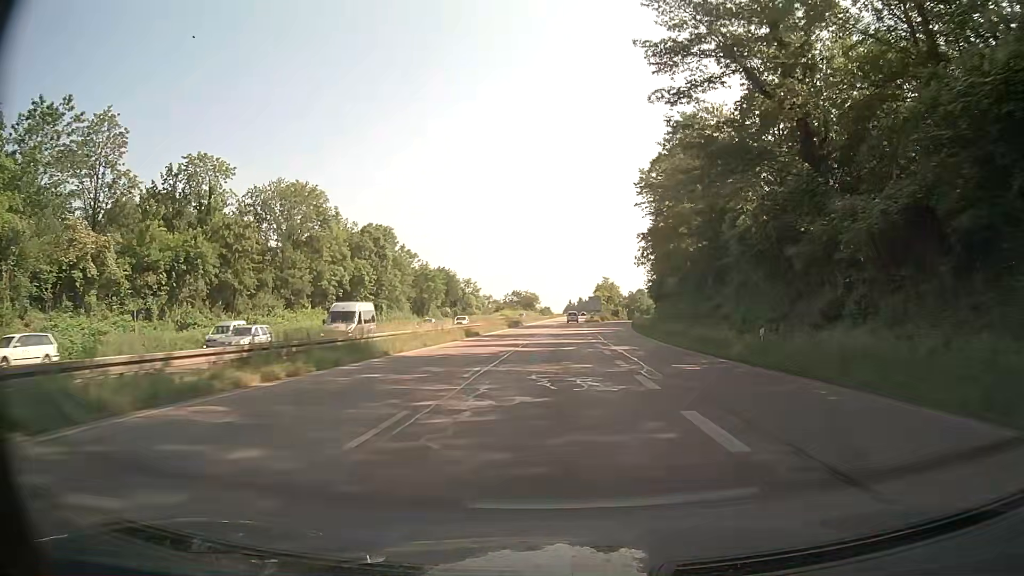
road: trunk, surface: asphalt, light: Day
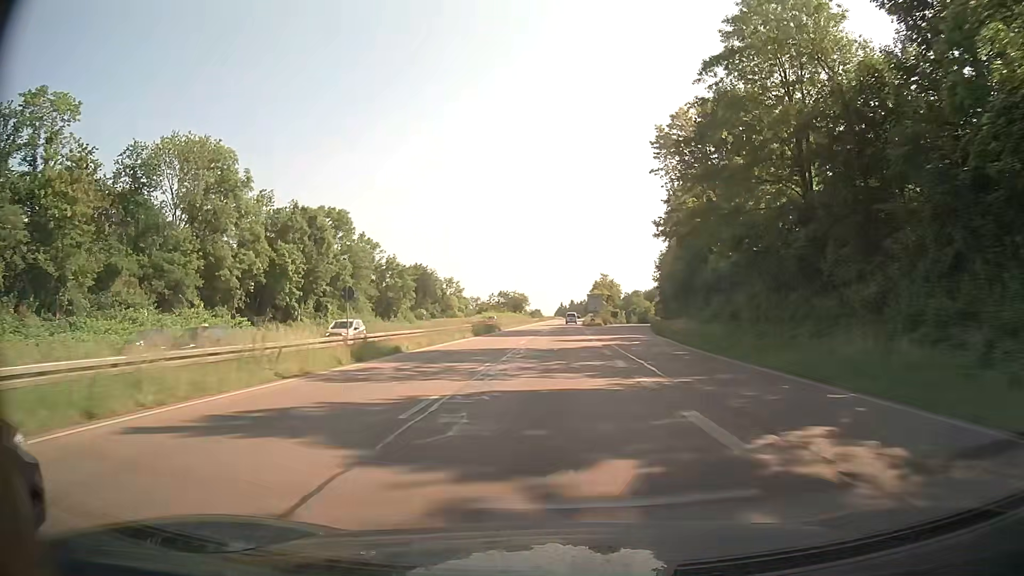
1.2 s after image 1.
(+0.2, +24.6) m; 0°
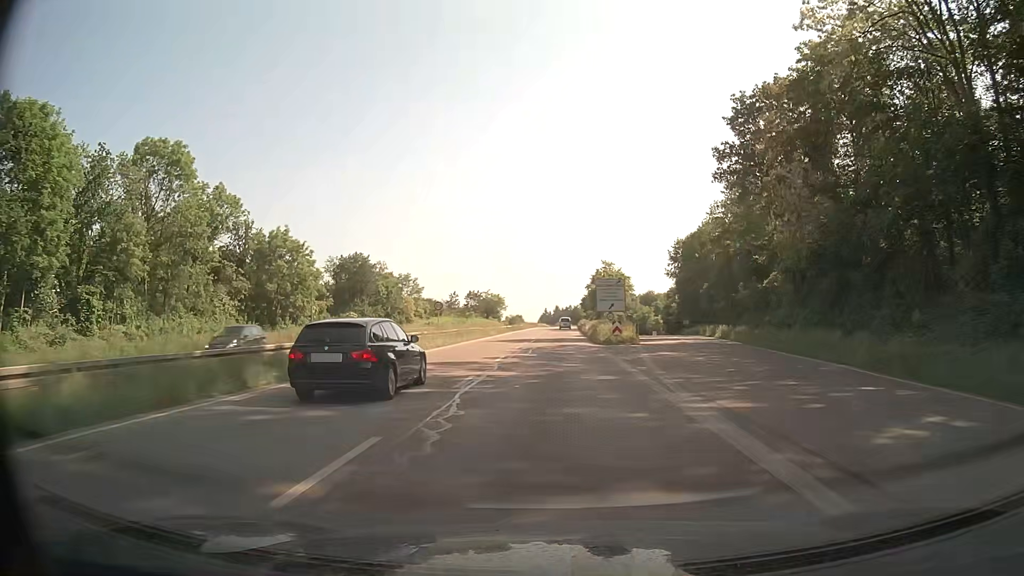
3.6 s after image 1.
(+0.8, +49.1) m; +2°
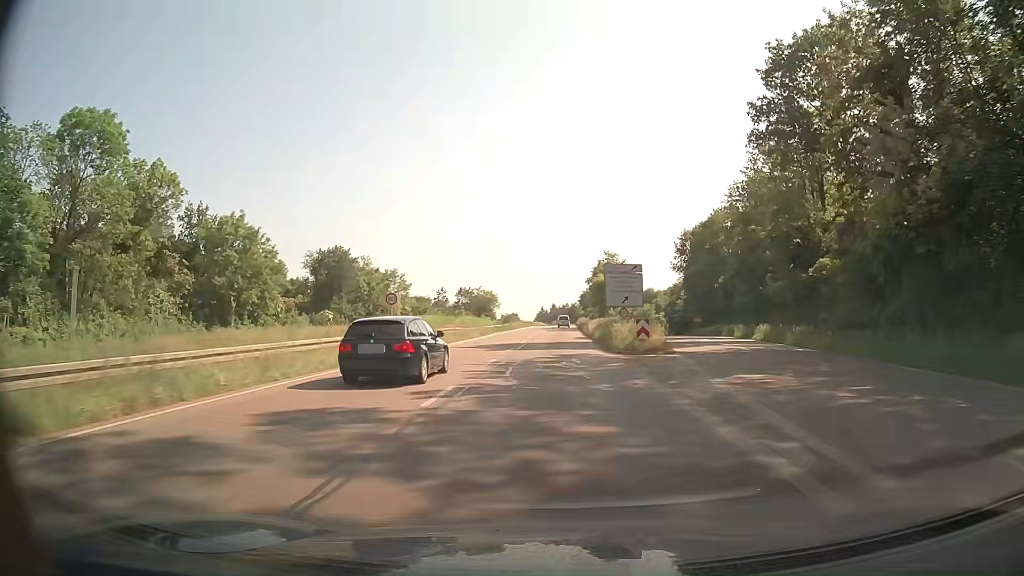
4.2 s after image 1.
(0.0, +12.3) m; 0°
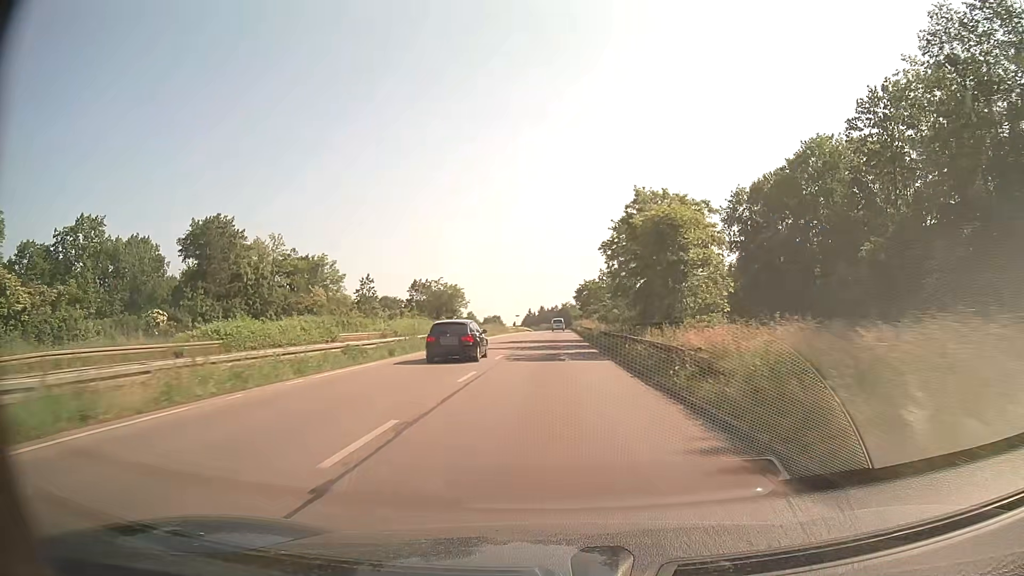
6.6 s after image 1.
(+0.2, +49.2) m; +1°
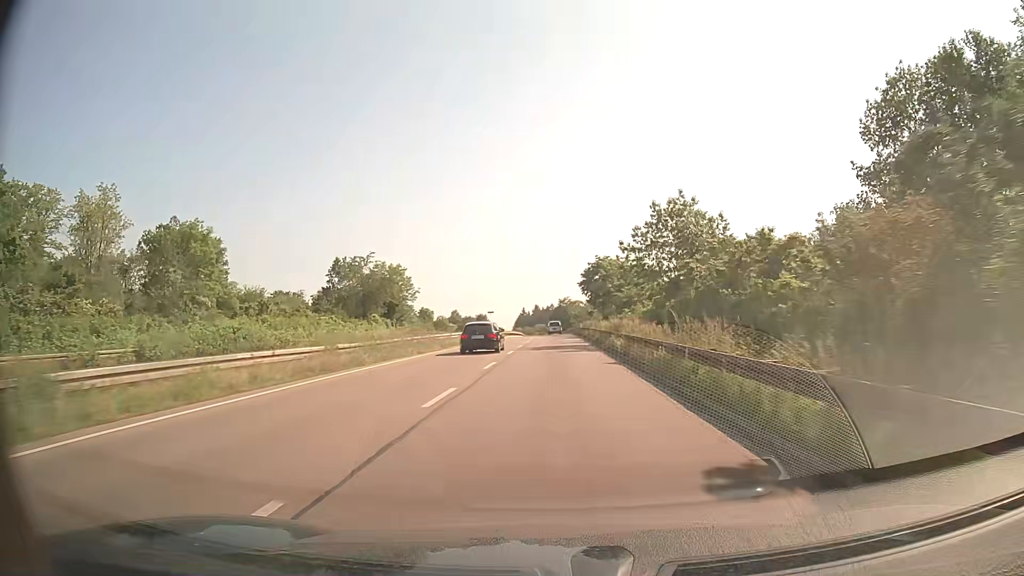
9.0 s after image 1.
(0.0, +49.2) m; 0°
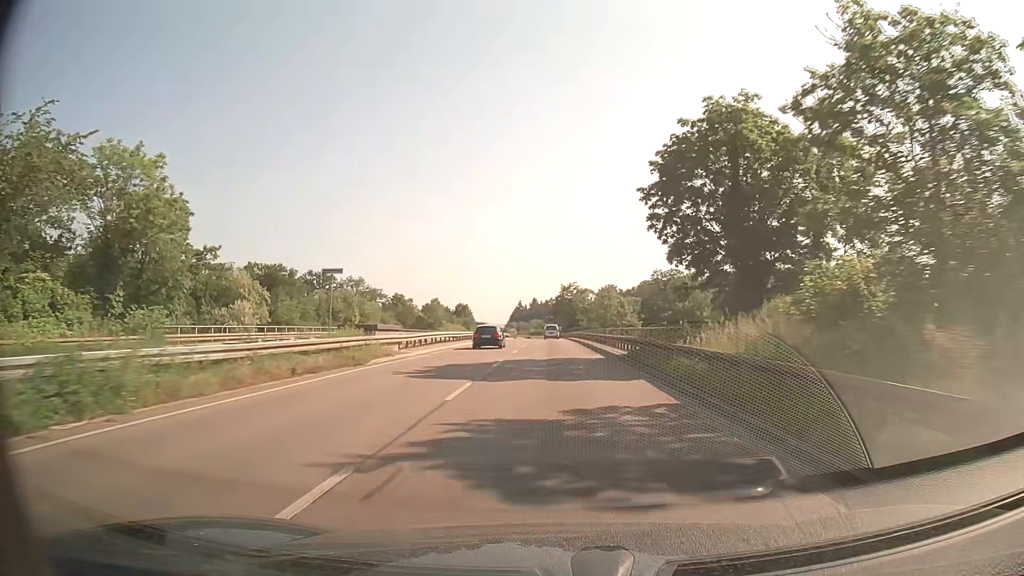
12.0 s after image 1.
(+0.2, +61.6) m; 0°
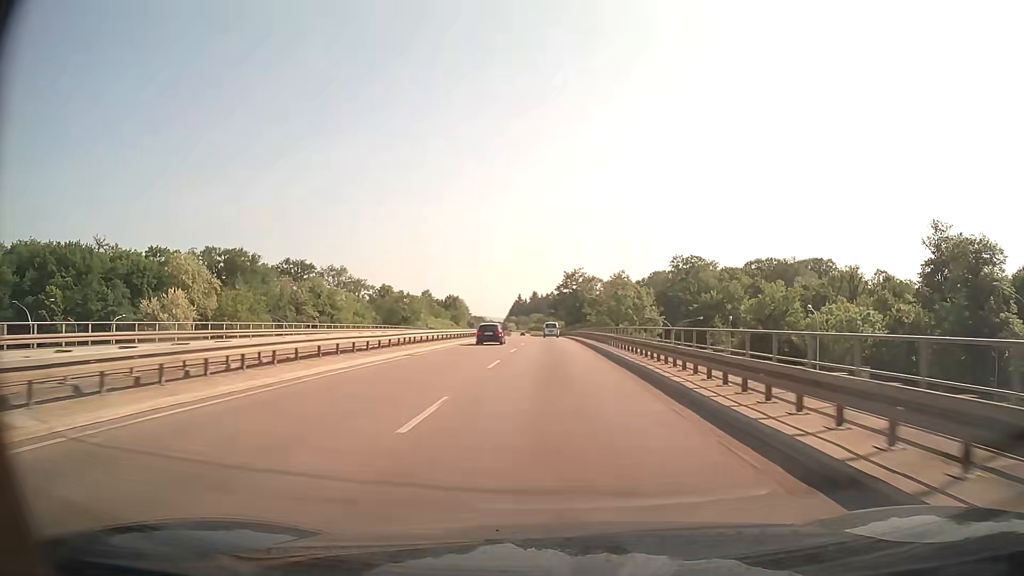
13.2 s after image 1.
(0.0, +24.7) m; 0°
(0, +10) (0, +20) (0, +30) (0, +40) (0, +50) (0, +60) (0, +70) (-1, +80) (-1, +90) (-1, +100) m
